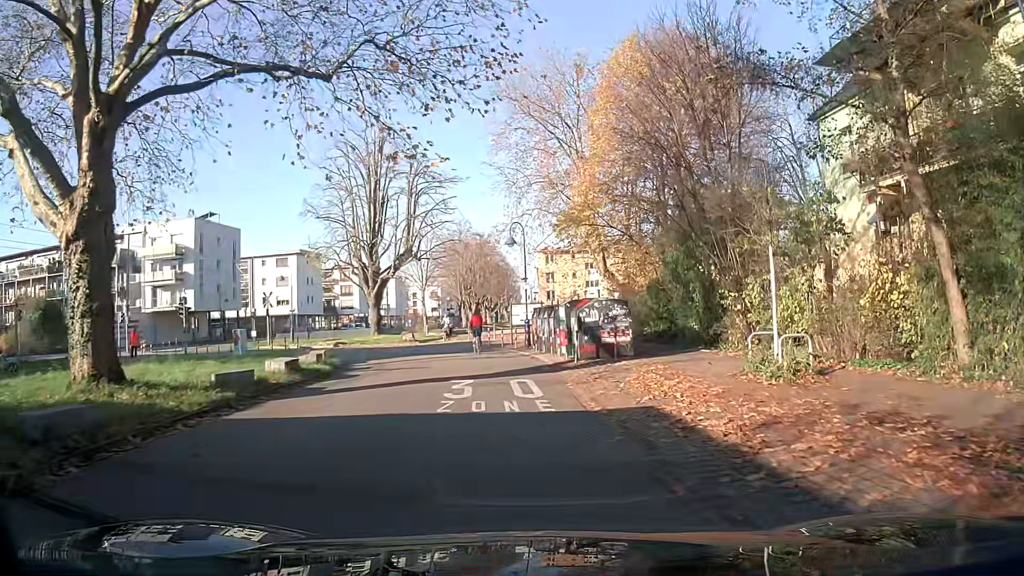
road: residential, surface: asphalt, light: Day
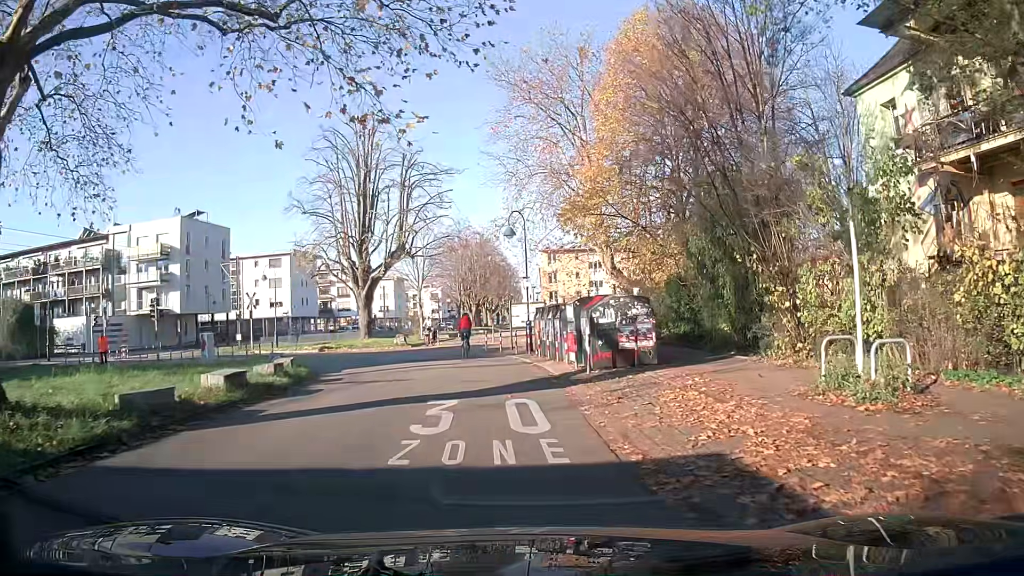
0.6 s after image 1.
(0.0, +3.5) m; 0°
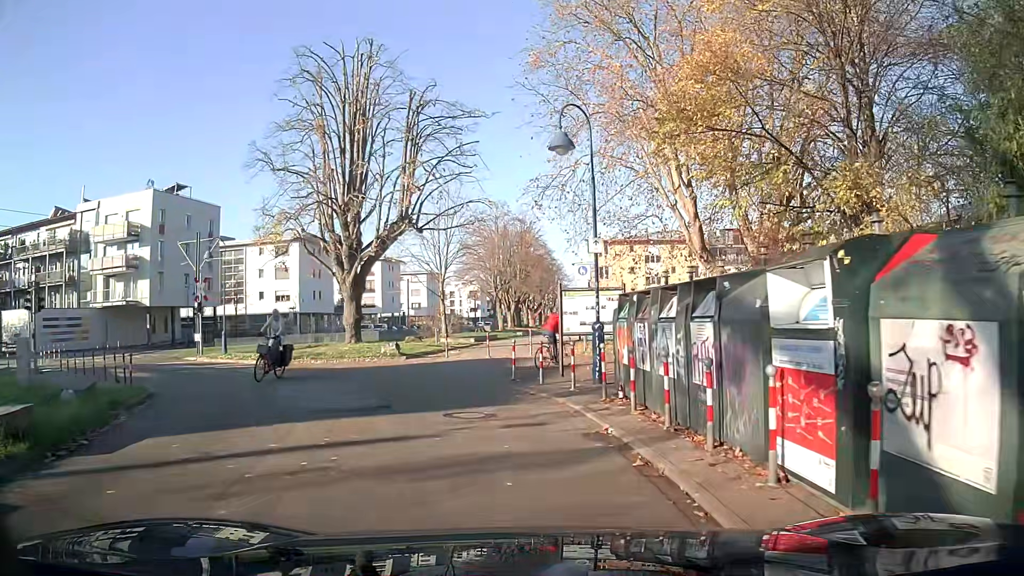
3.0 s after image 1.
(-0.4, +13.7) m; -3°
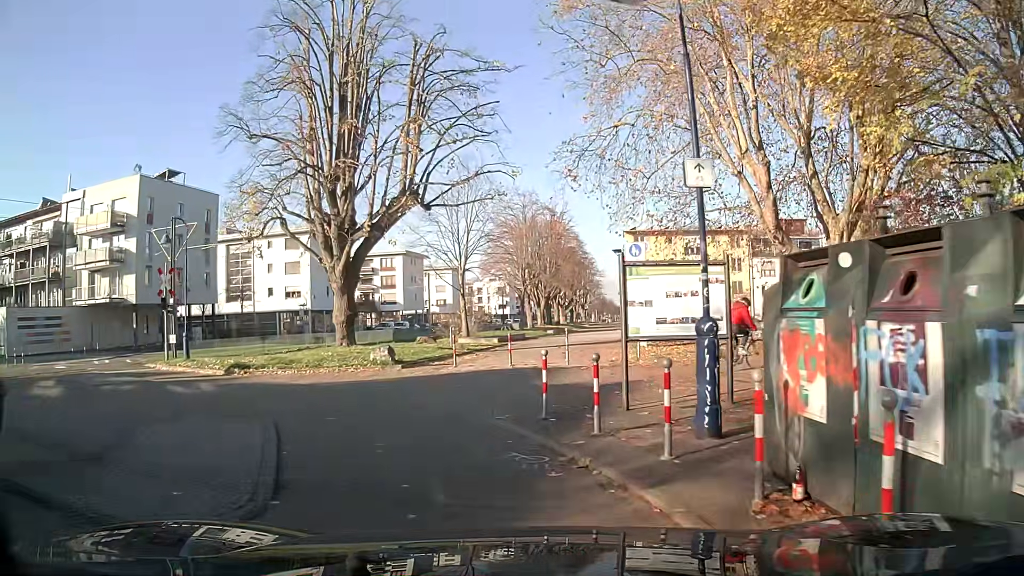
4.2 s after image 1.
(-0.2, +6.5) m; -5°
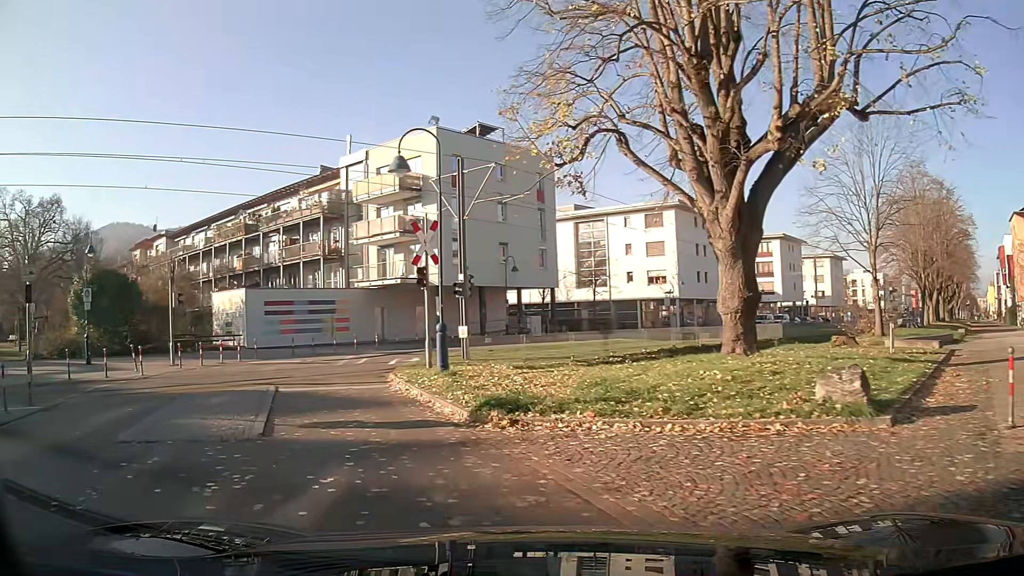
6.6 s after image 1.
(-3.2, +11.5) m; -33°
(-2, +10) (-4, +20) (-2, +29) (+4, +37) (+10, +45) (+17, +52) (+24, +59) (+31, +66) (+38, +74) (+45, +81) m
